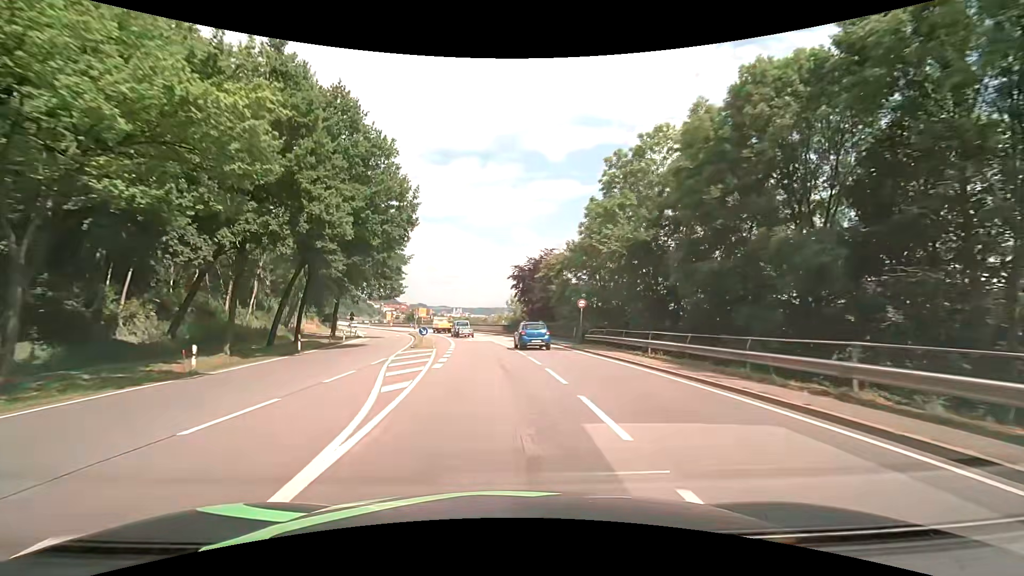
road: primary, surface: asphalt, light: Day
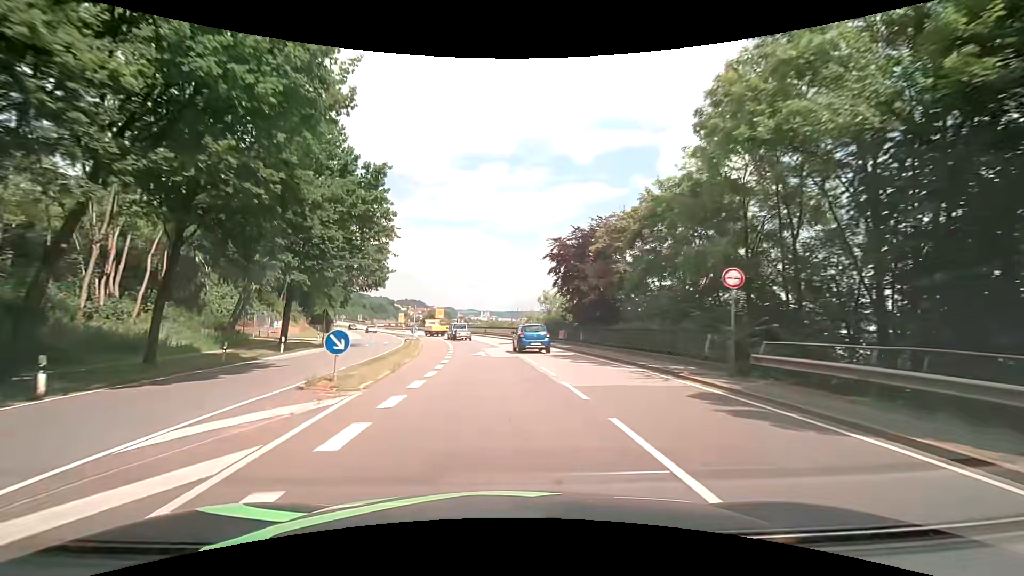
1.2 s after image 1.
(-0.4, +20.1) m; -2°
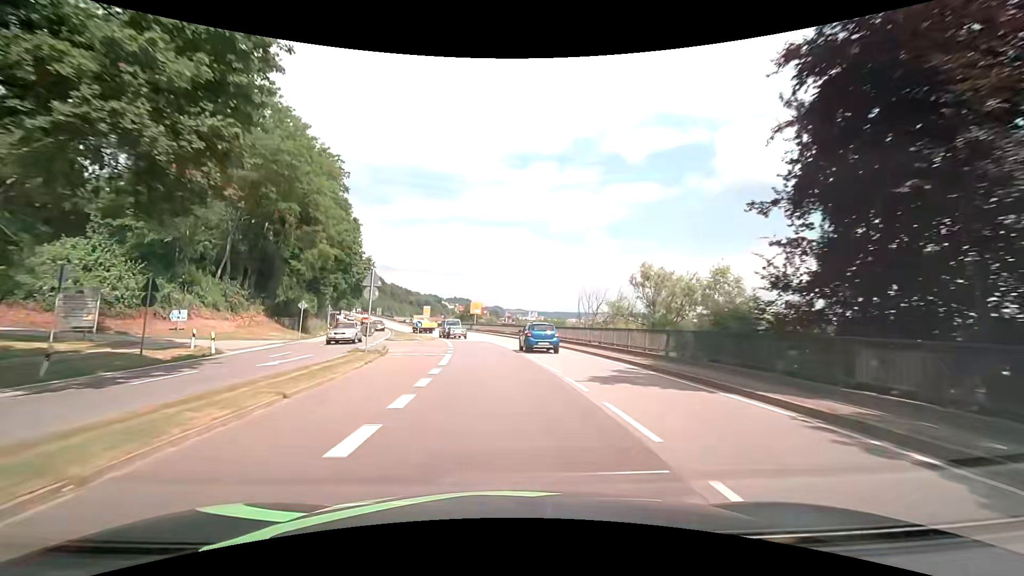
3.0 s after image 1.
(-1.7, +30.1) m; -6°
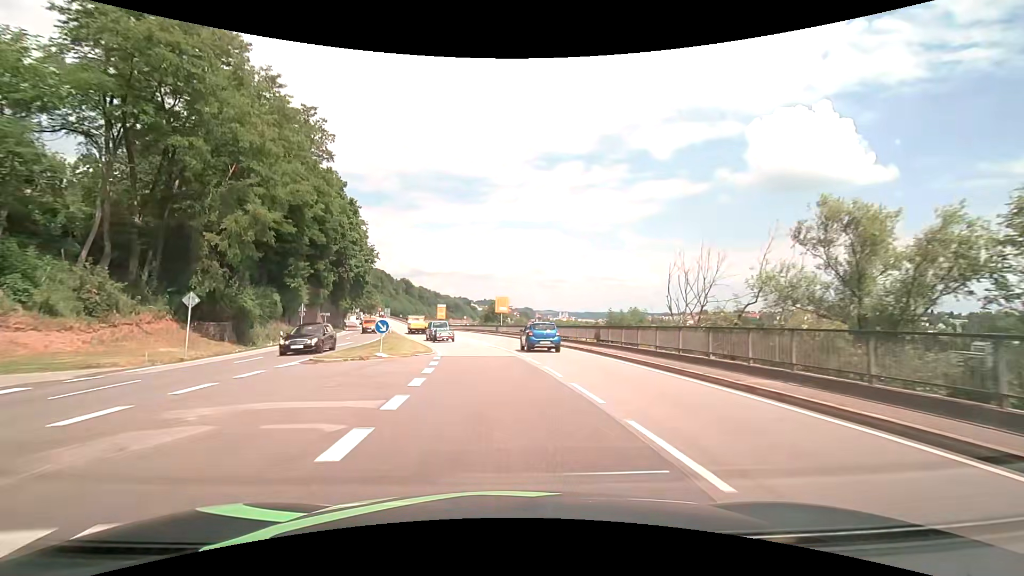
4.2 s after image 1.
(-0.7, +19.6) m; -4°
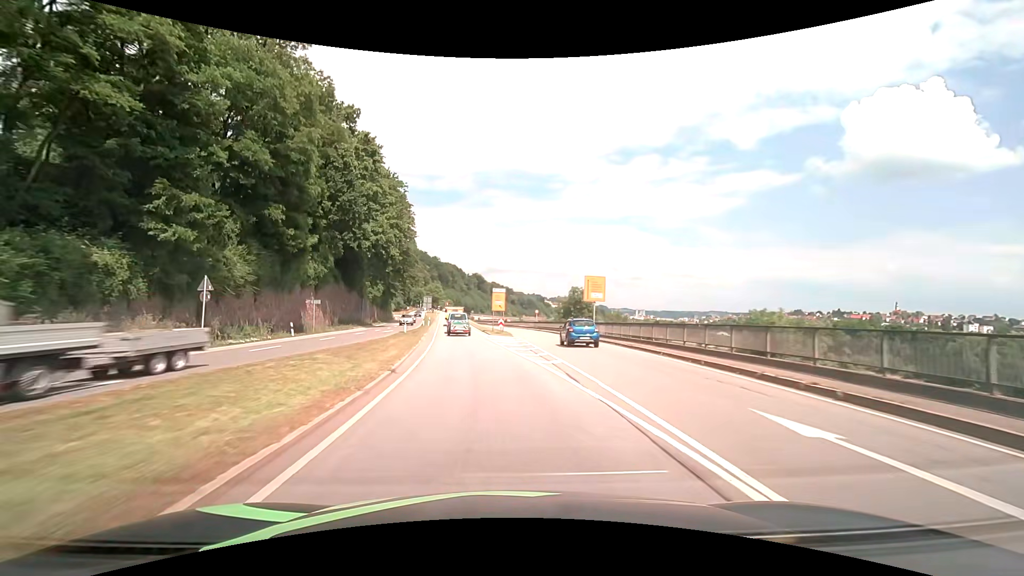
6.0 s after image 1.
(-2.0, +28.7) m; -9°
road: primary_link
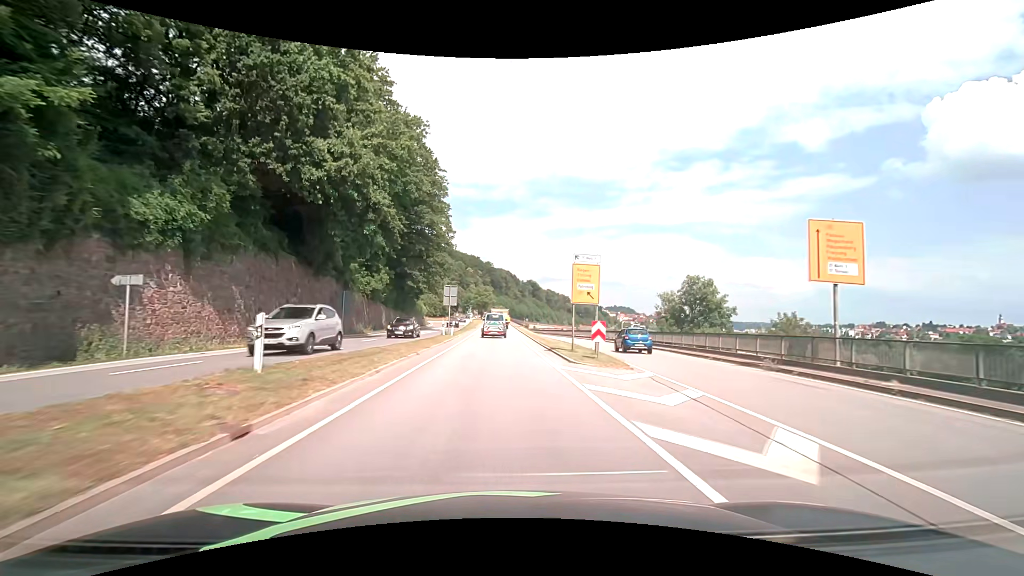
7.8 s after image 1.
(-1.8, +27.8) m; -6°
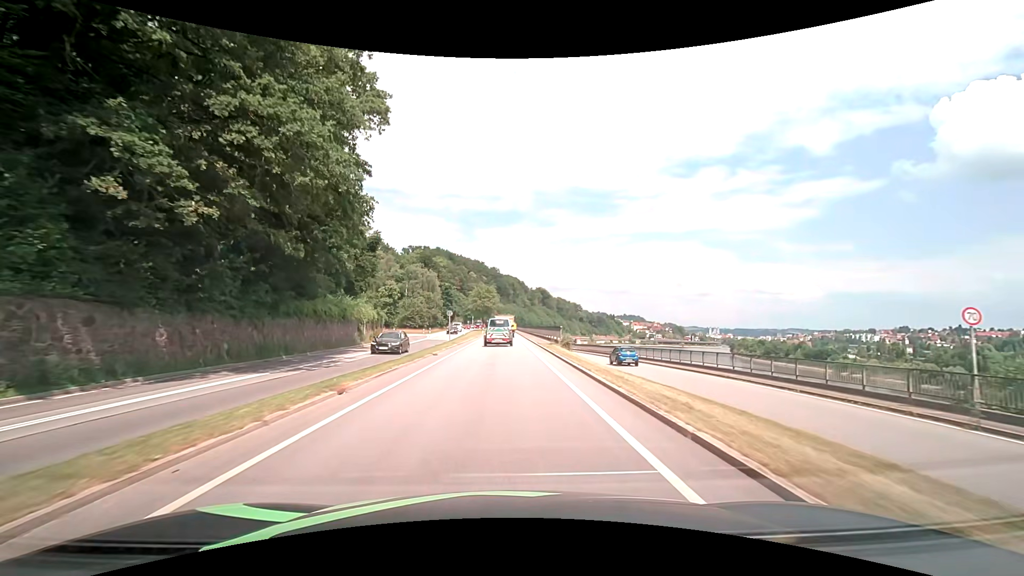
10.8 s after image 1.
(-0.6, +43.1) m; -1°
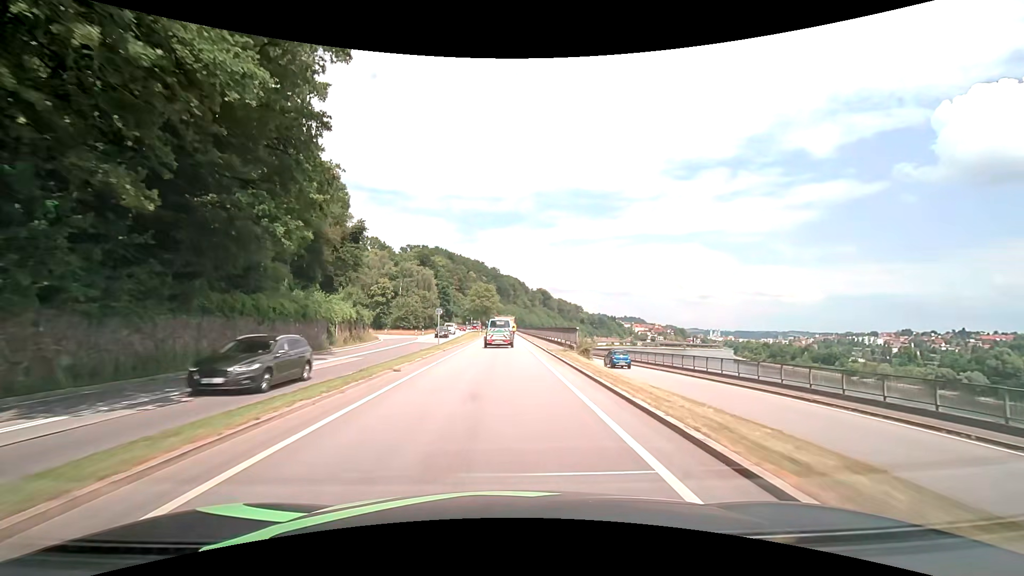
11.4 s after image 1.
(0.0, +8.1) m; 0°
(0, +10) (0, +20) (0, +30) (0, +40) (0, +50) (0, +60) (0, +70) (0, +80) (0, +90) (0, +100) m
